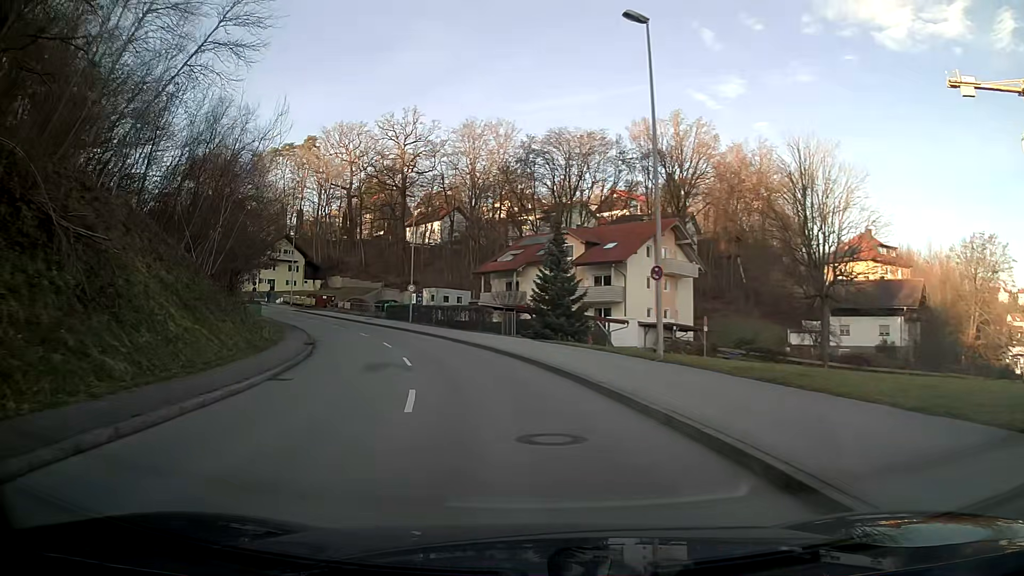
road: tertiary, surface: asphalt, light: Day
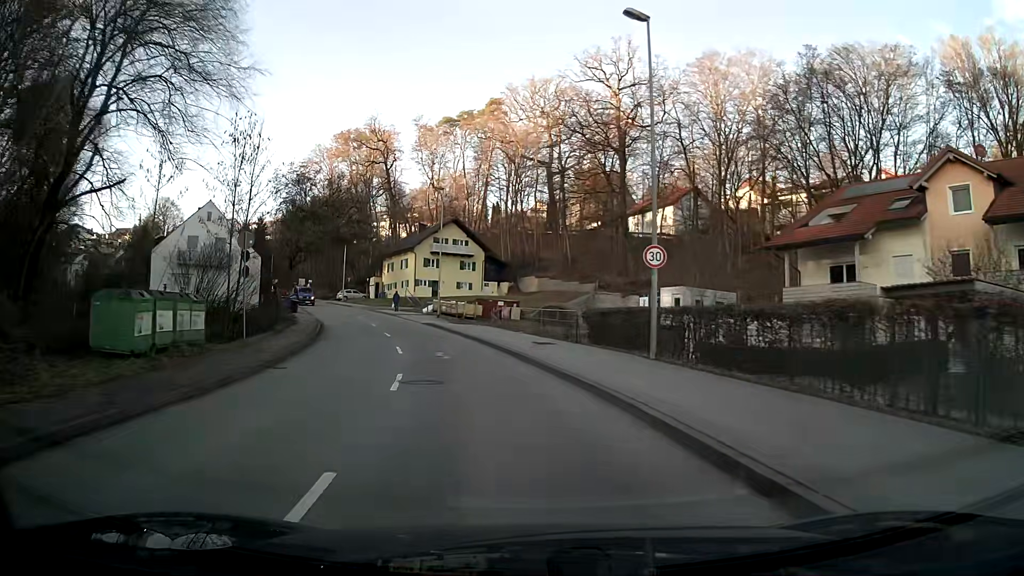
(-5.8, +33.4) m; -18°
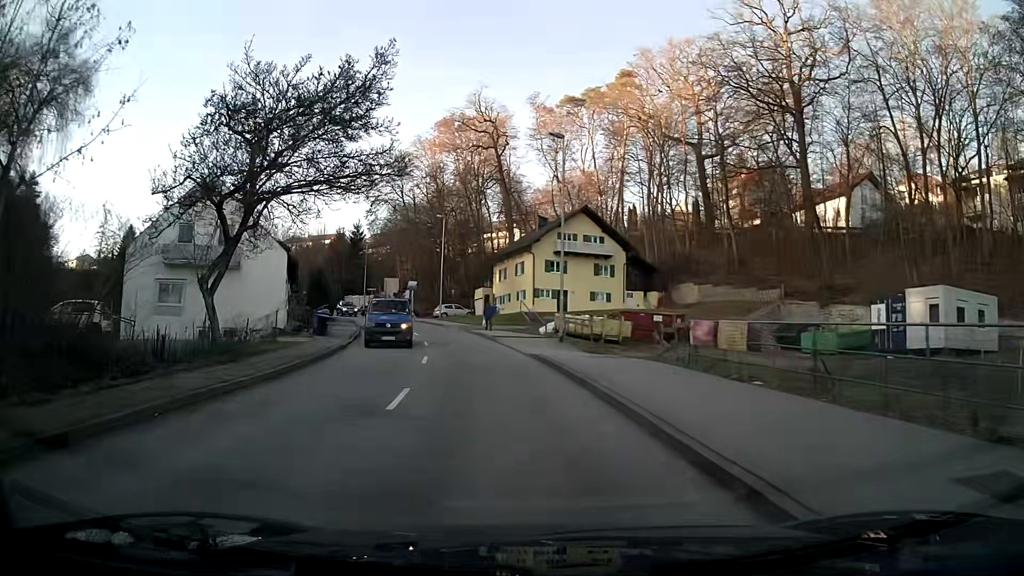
(-1.9, +19.8) m; -11°
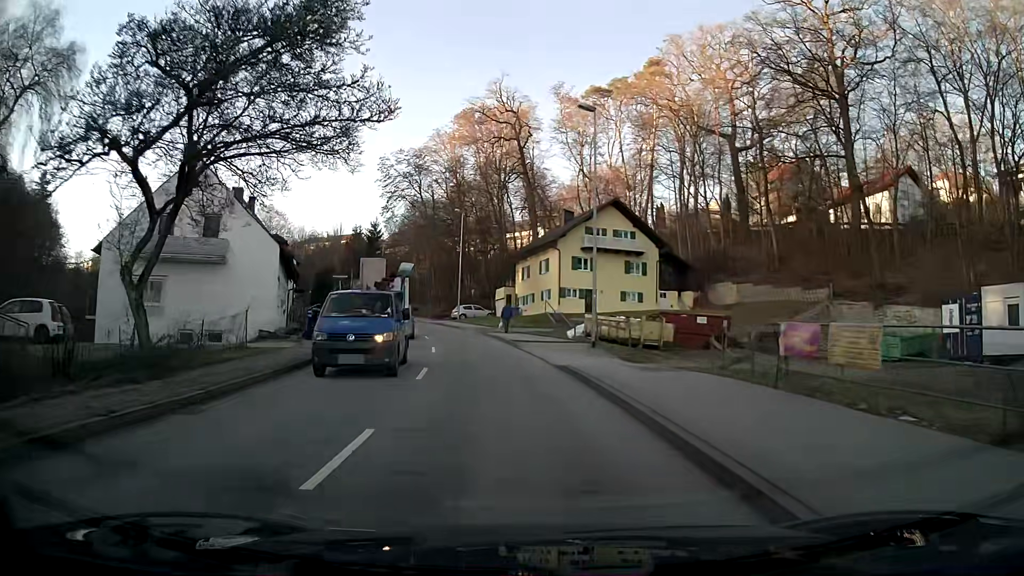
(-0.1, +4.7) m; -2°
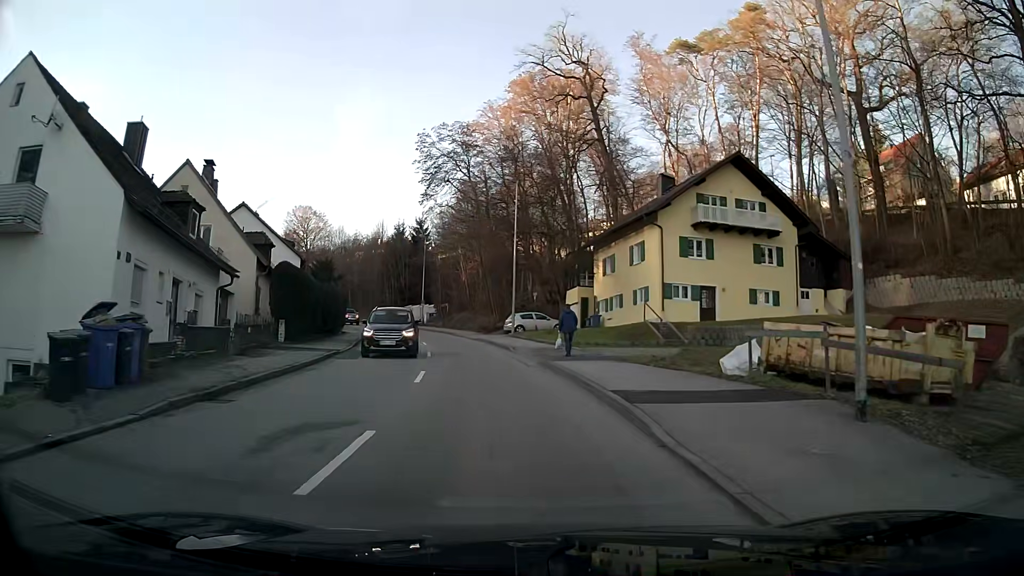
(-1.0, +18.2) m; -6°
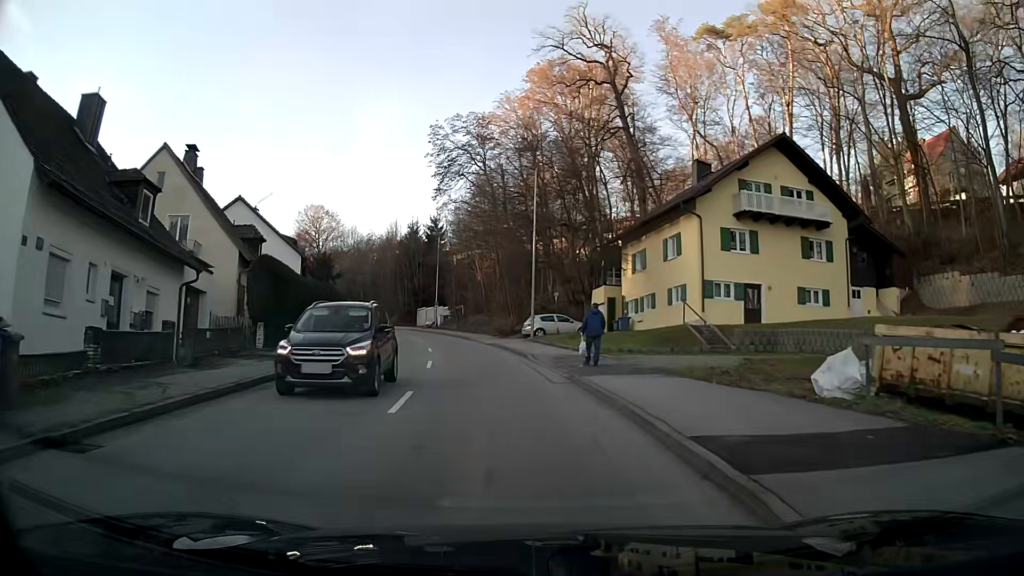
(-0.1, +4.4) m; -2°
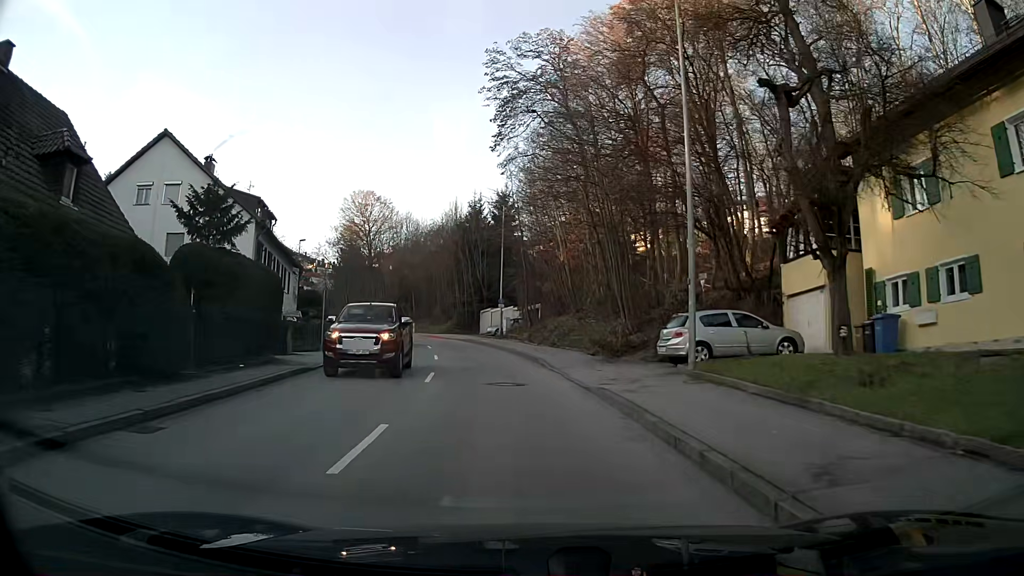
(-1.5, +22.0) m; -7°
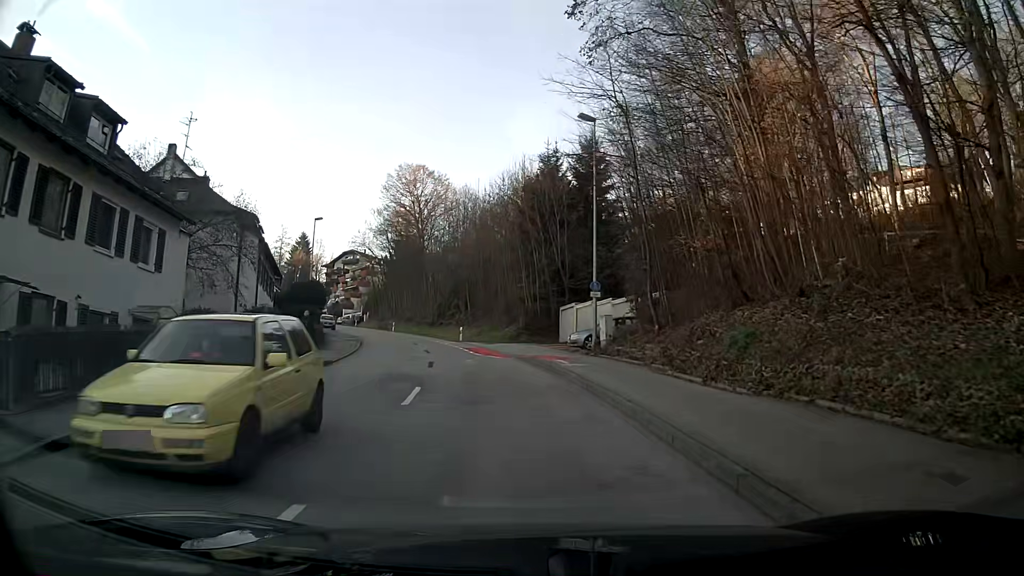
(-1.3, +22.0) m; -7°
(0, +10) (-1, +20) (-3, +30) (-5, +40) (-8, +49) (-11, +59) (-15, +68) (-19, +77) (-23, +86) (-26, +96) m
